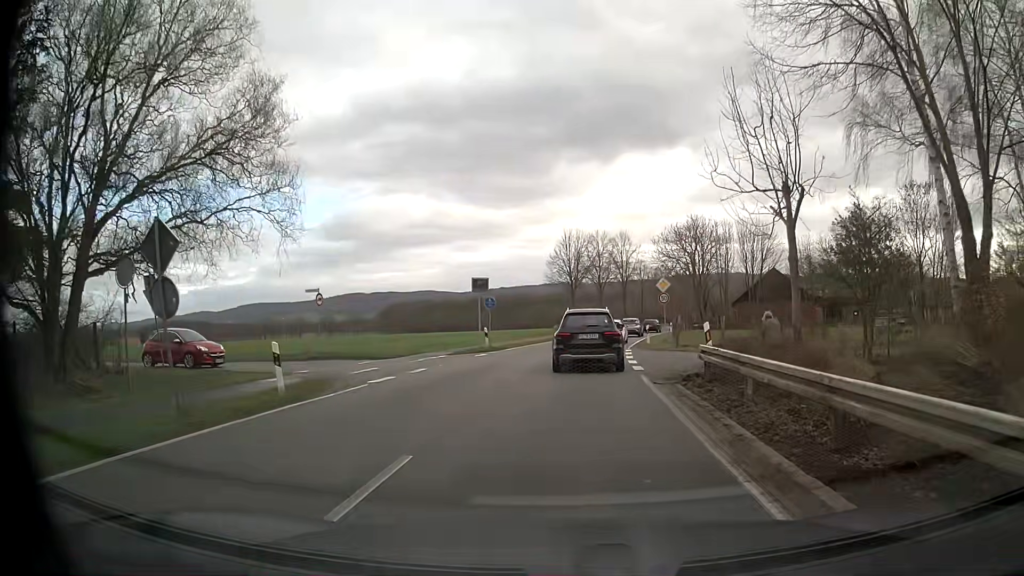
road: tertiary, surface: asphalt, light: Day
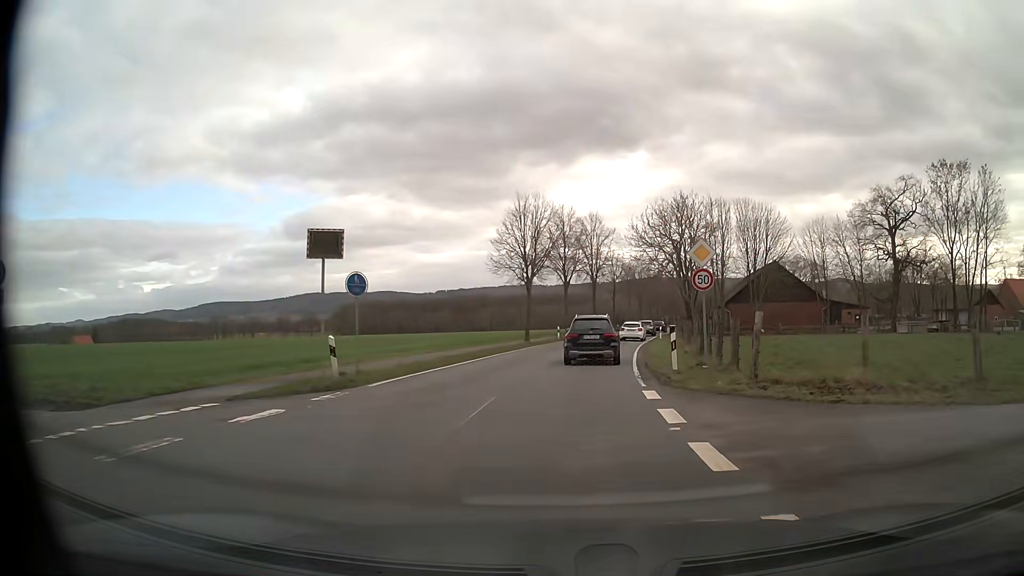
(+0.6, +18.4) m; +3°
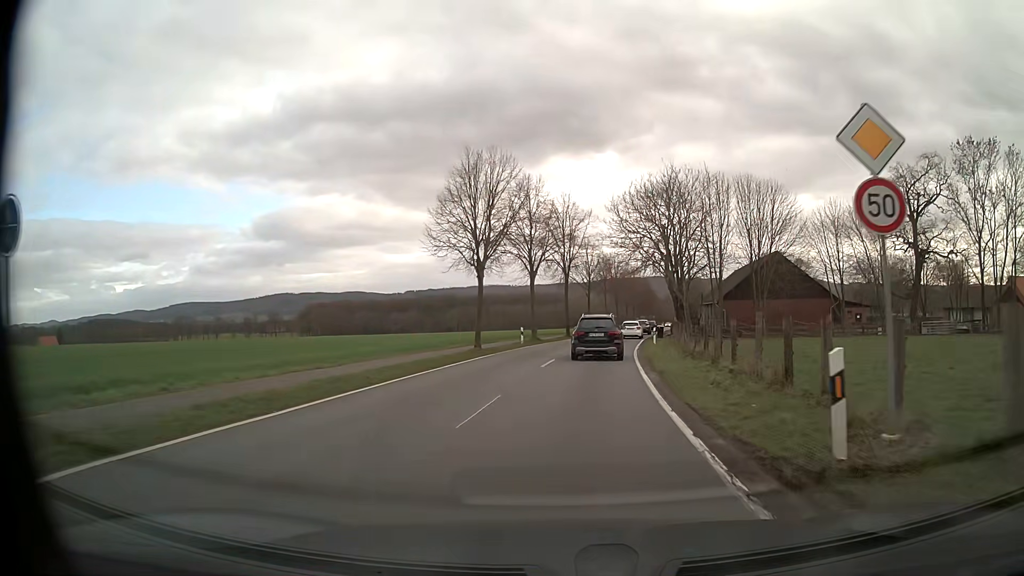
(+0.3, +12.2) m; +3°
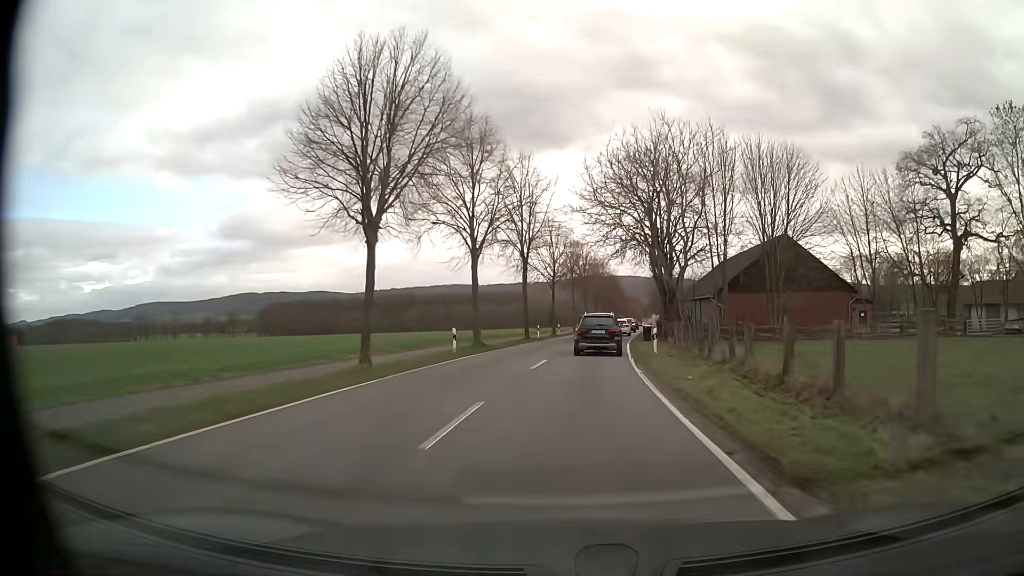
(+0.5, +14.0) m; +3°
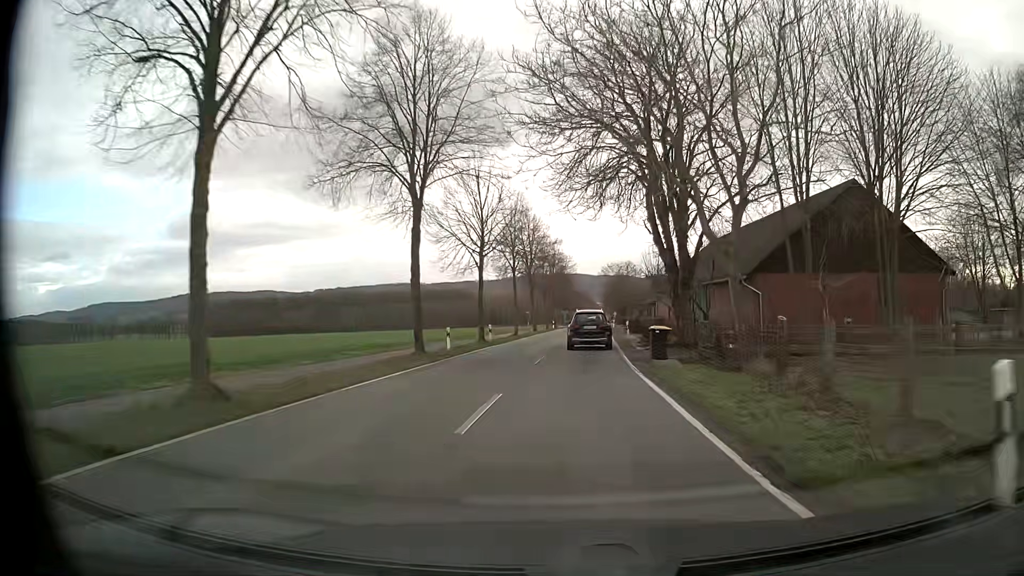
(+0.7, +23.3) m; +5°
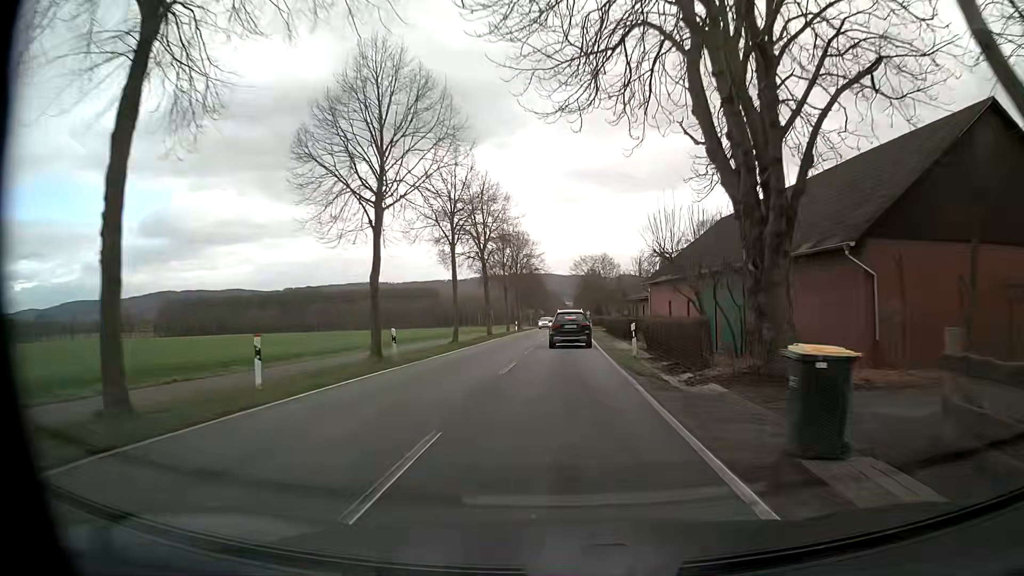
(+0.4, +16.2) m; +3°
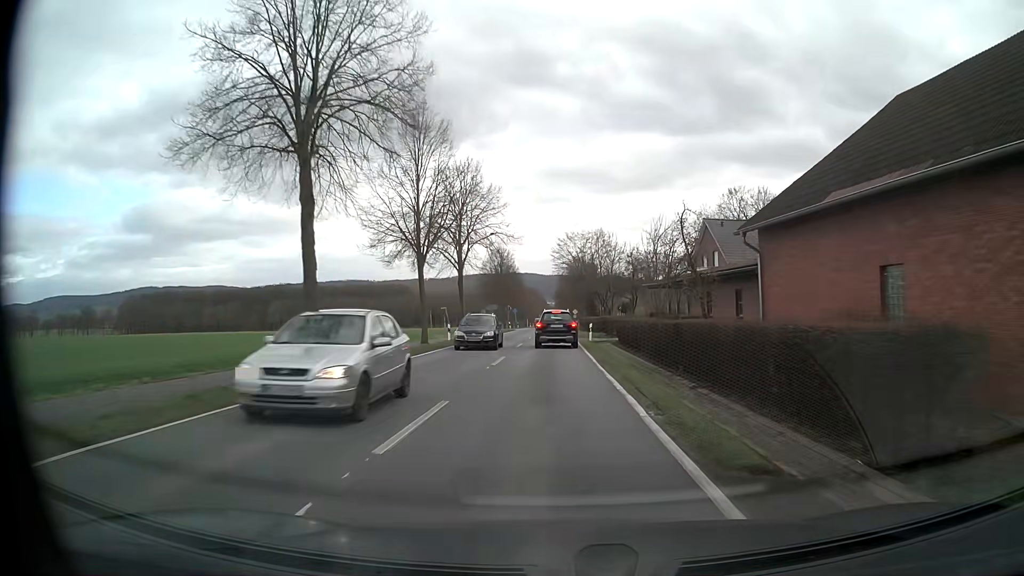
(+0.6, +33.0) m; +2°
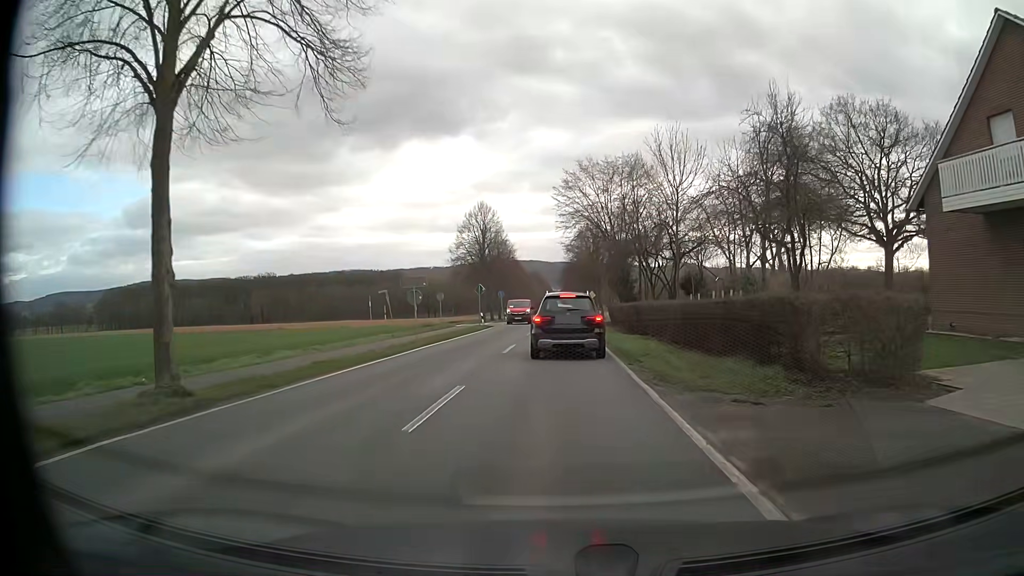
(-0.1, +35.0) m; -1°
(0, +10) (0, +20) (0, +30) (0, +40) (+1, +50) (+1, +60) (+1, +70) (+1, +80) (+1, +90) (+1, +100) m
